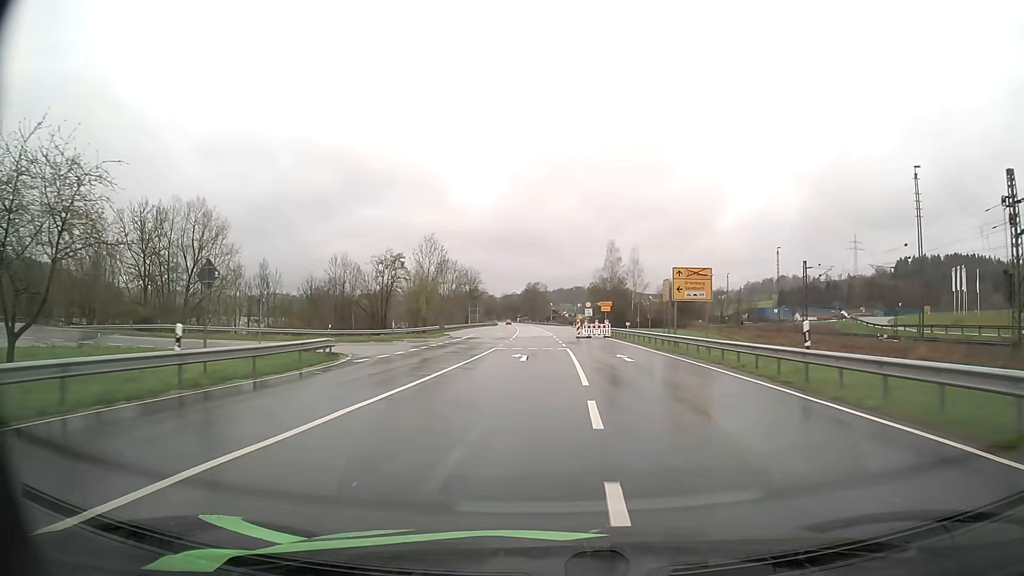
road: primary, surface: asphalt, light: Day
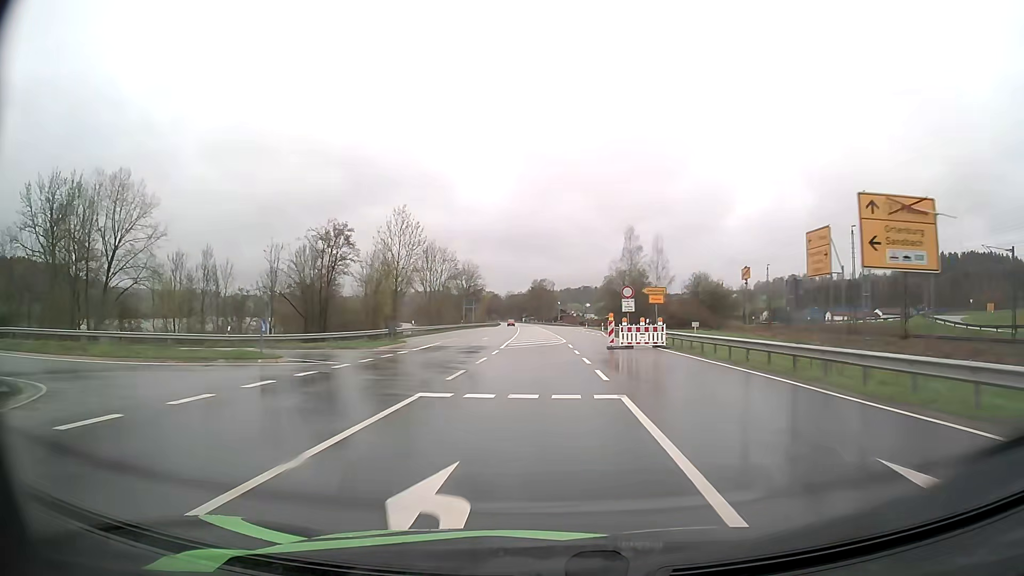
(-0.2, +22.3) m; -1°
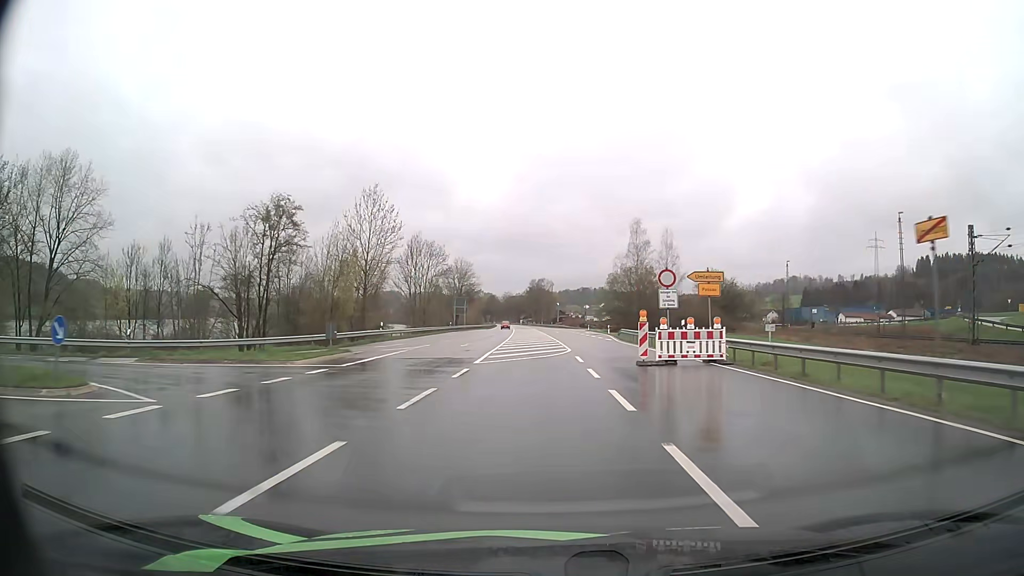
(0.0, +11.1) m; 0°
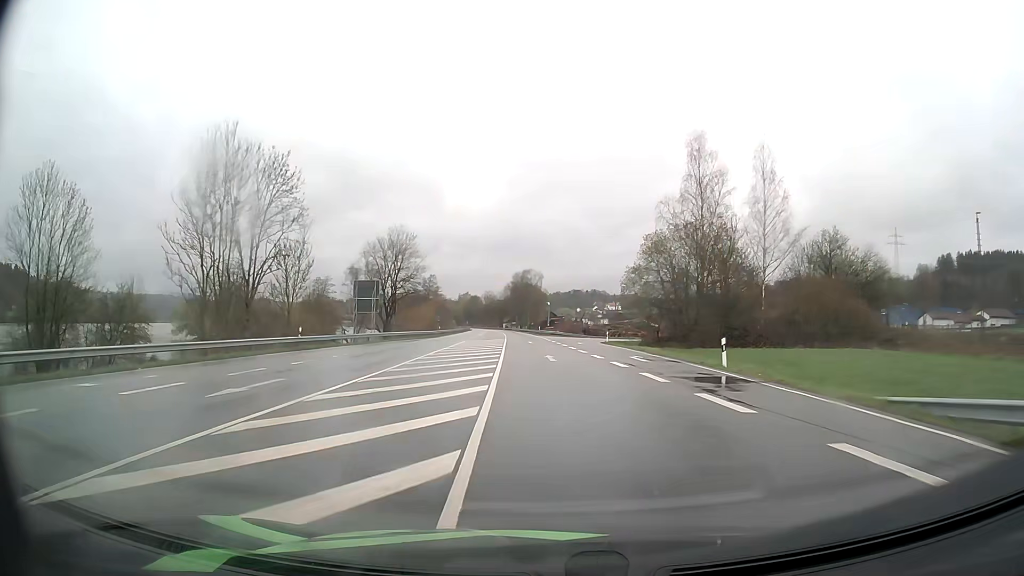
(+0.8, +56.9) m; +1°
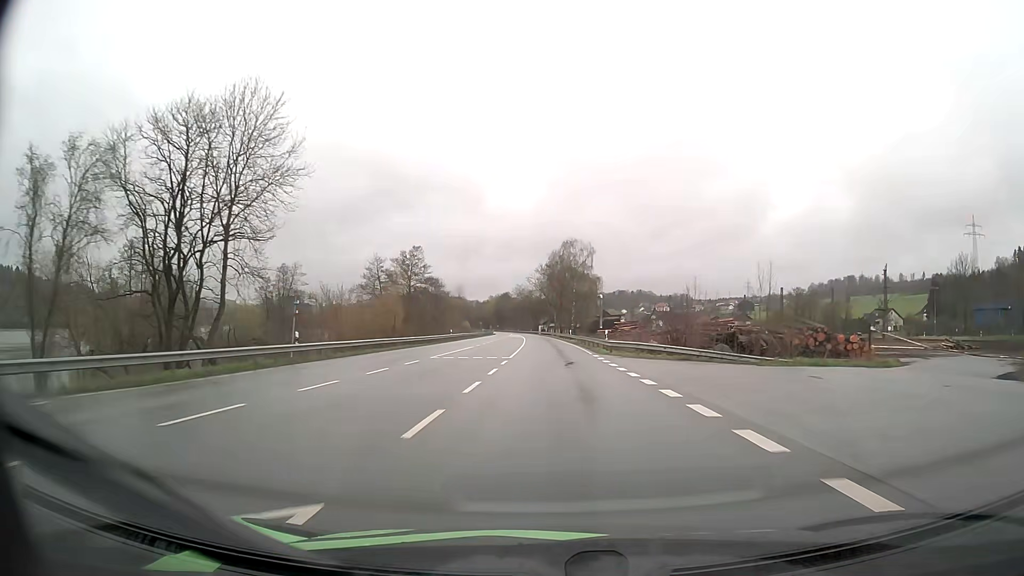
(-2.3, +65.3) m; -4°
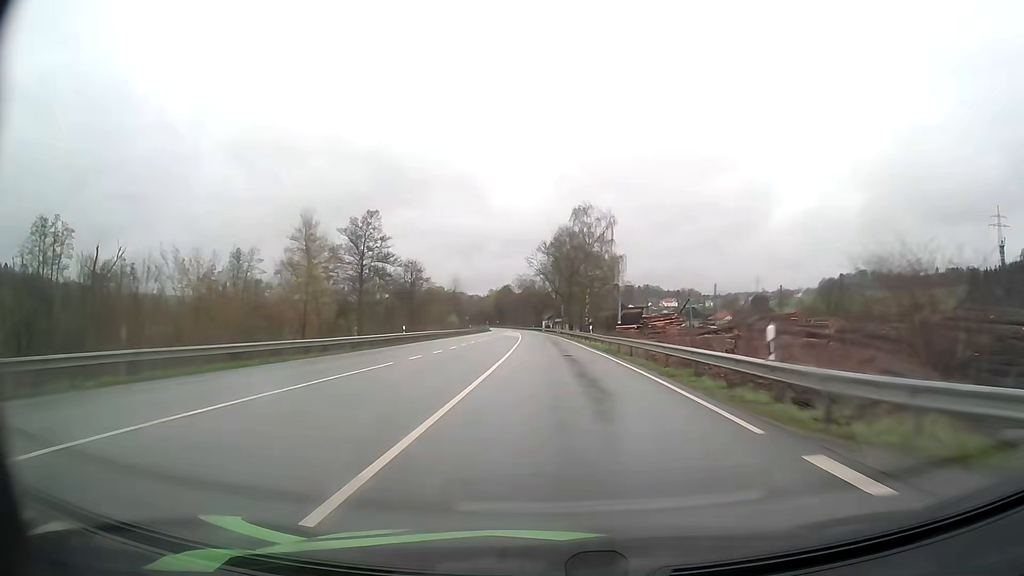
(-0.2, +29.4) m; 0°
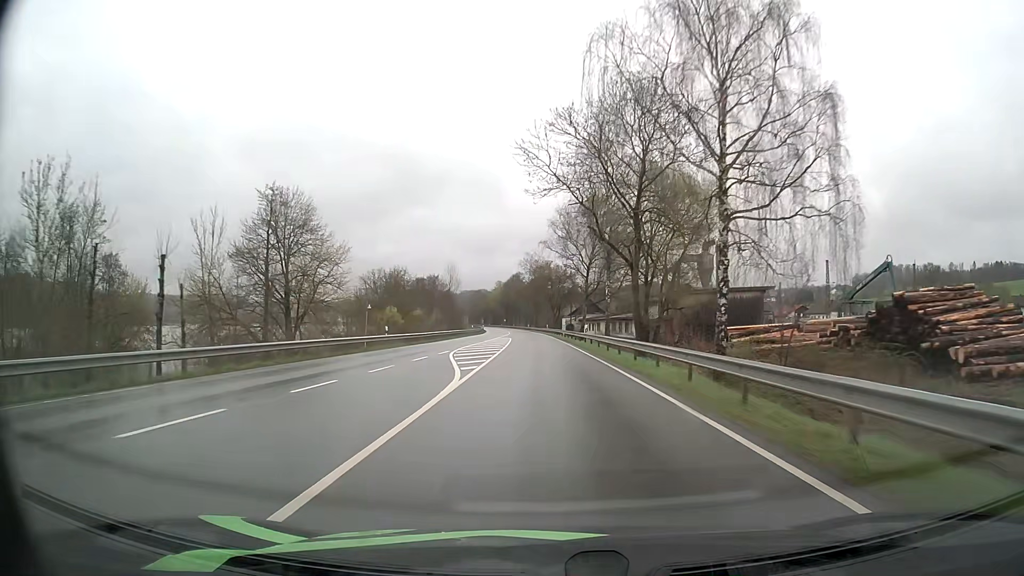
(-0.7, +62.4) m; -2°
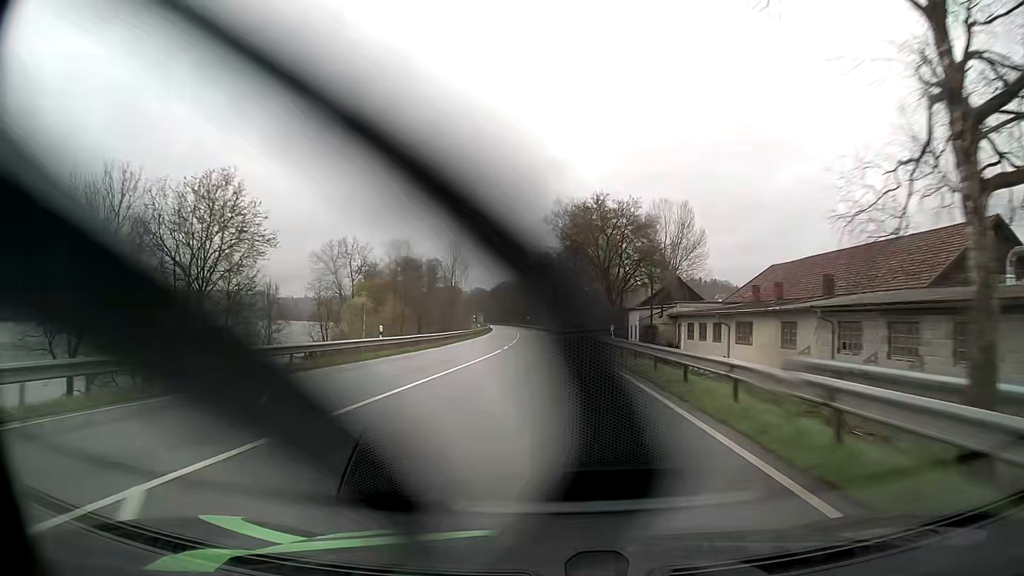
(-1.5, +64.2) m; -3°
(0, +10) (0, +20) (0, +30) (0, +40) (-1, +50) (-1, +60) (-1, +70) (-2, +80) (-2, +90) (-3, +100) m
